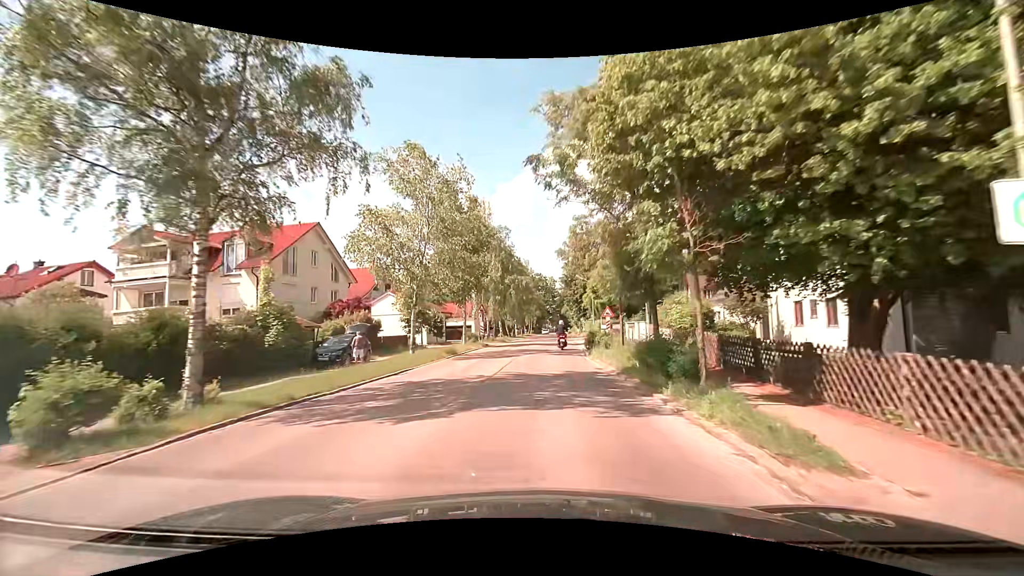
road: secondary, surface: asphalt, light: Day
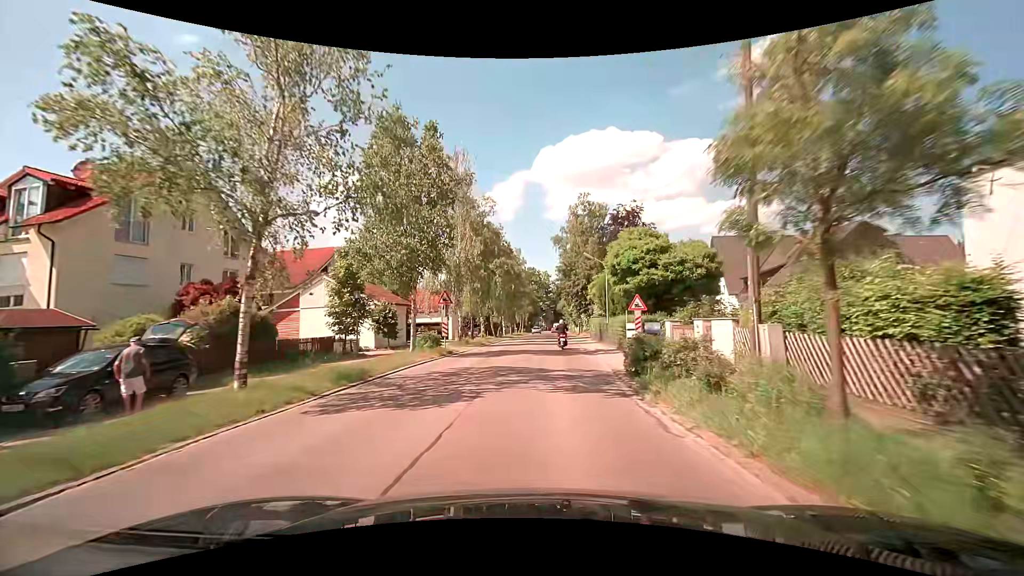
(0.0, +13.3) m; 0°
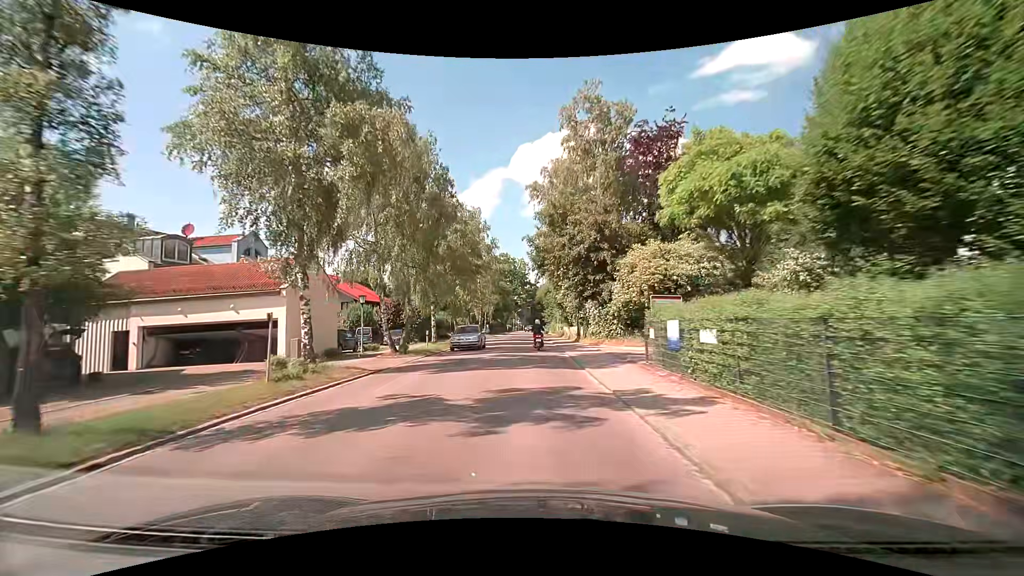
(+1.7, +33.7) m; +4°
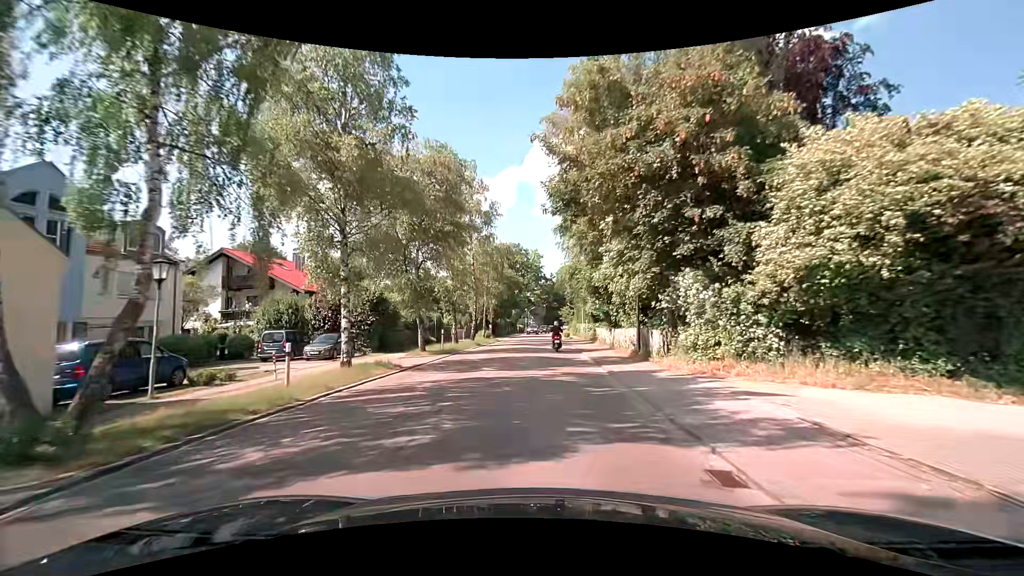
(-0.4, +18.9) m; -2°
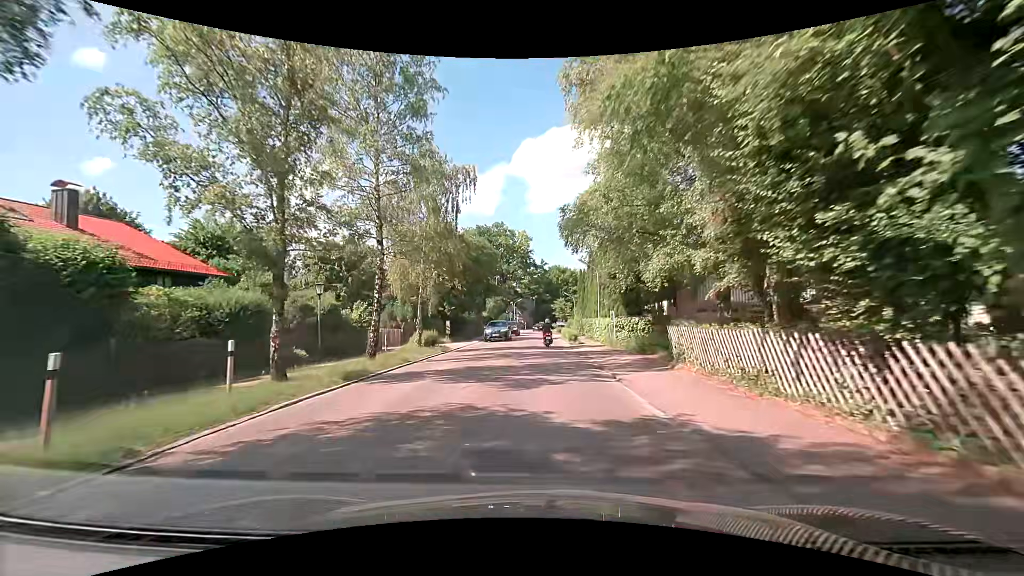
(0.0, +24.0) m; +2°
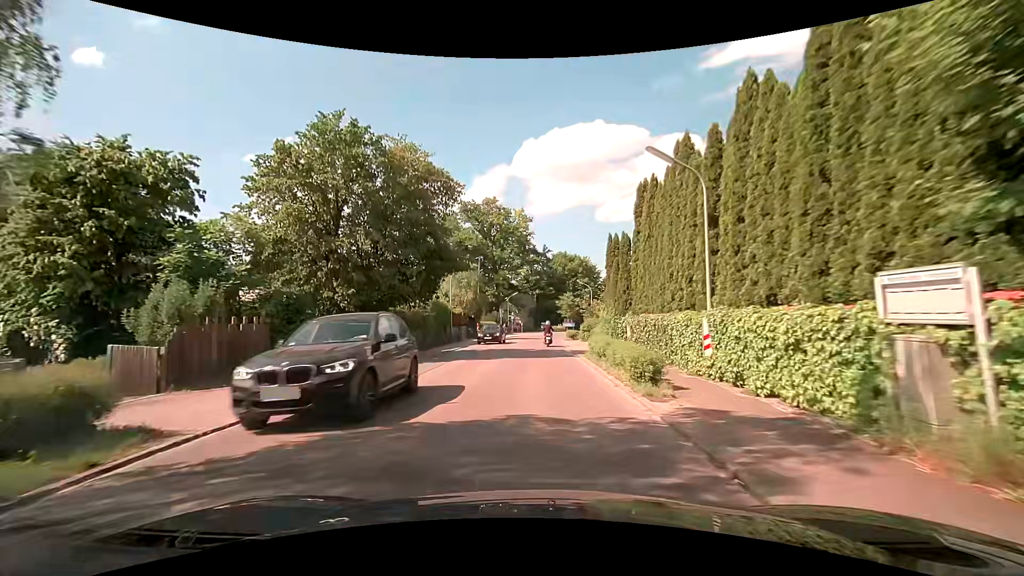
(-0.3, +22.8) m; -1°
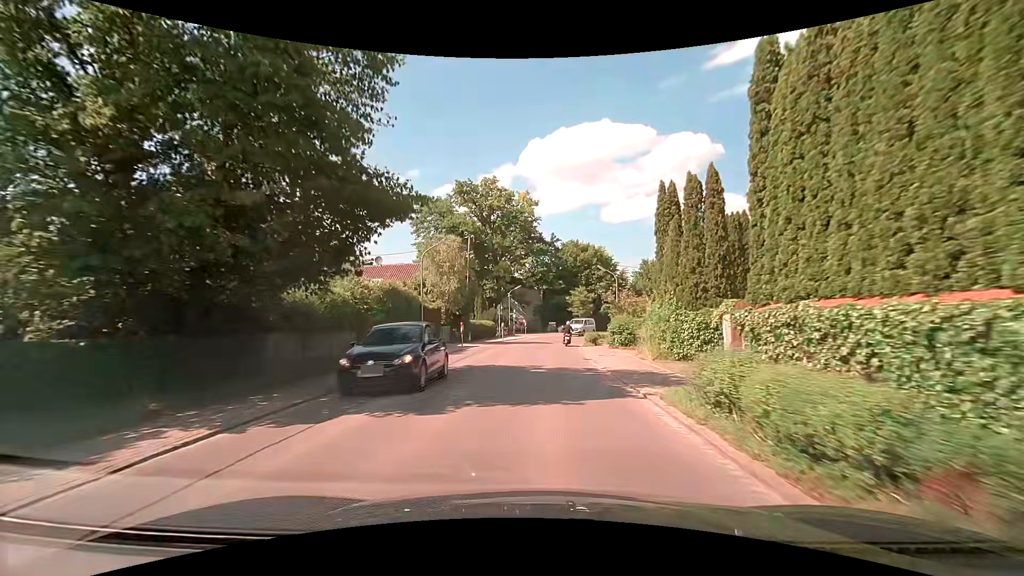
(-0.3, +12.5) m; -2°
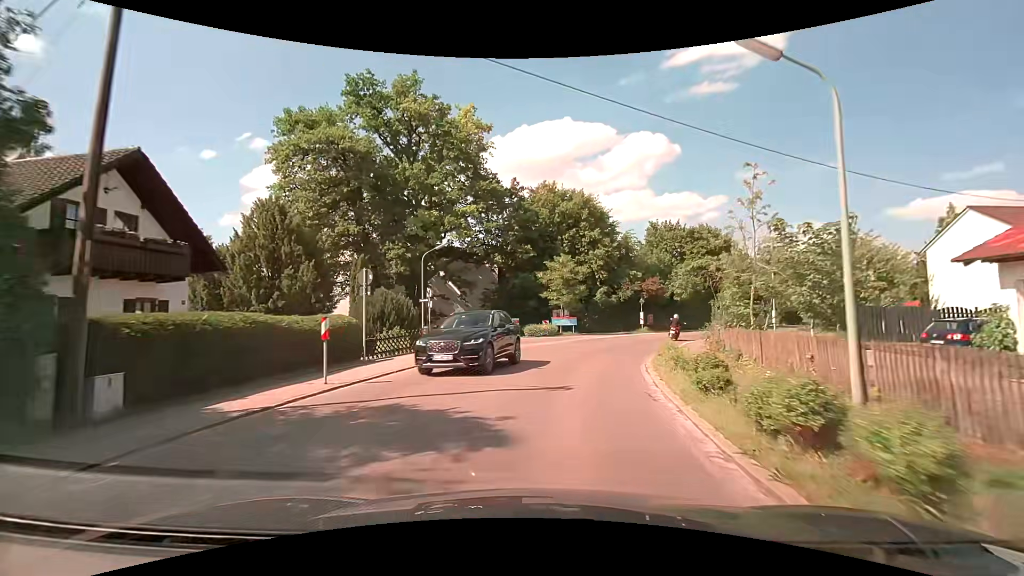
(+0.9, +31.4) m; +5°
(0, +10) (+2, +20) (+5, +29) (+10, +38) (+16, +46) (+22, +54) (+28, +62) (+34, +70) (+40, +78) (+46, +86) m
